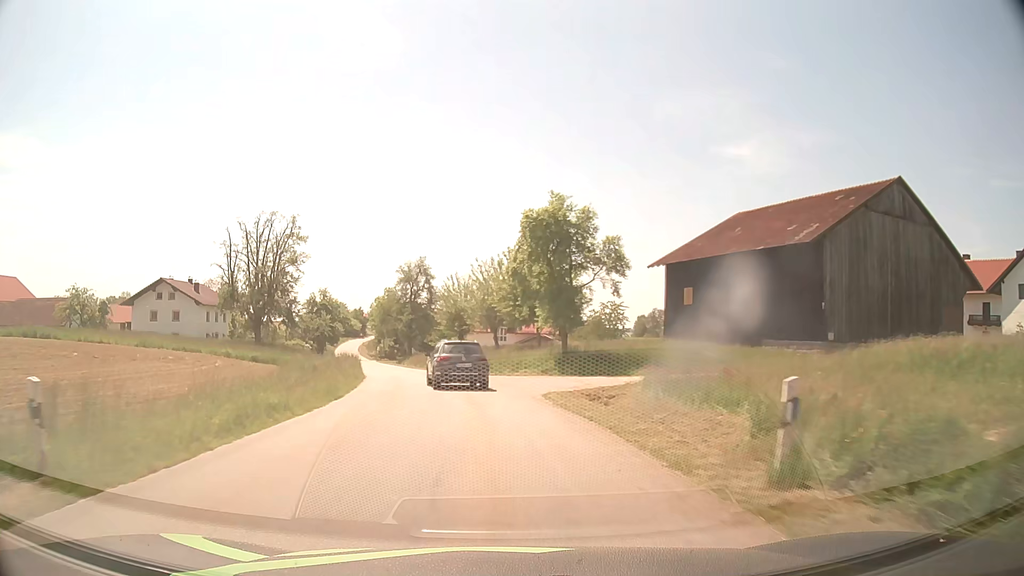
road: tertiary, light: Day
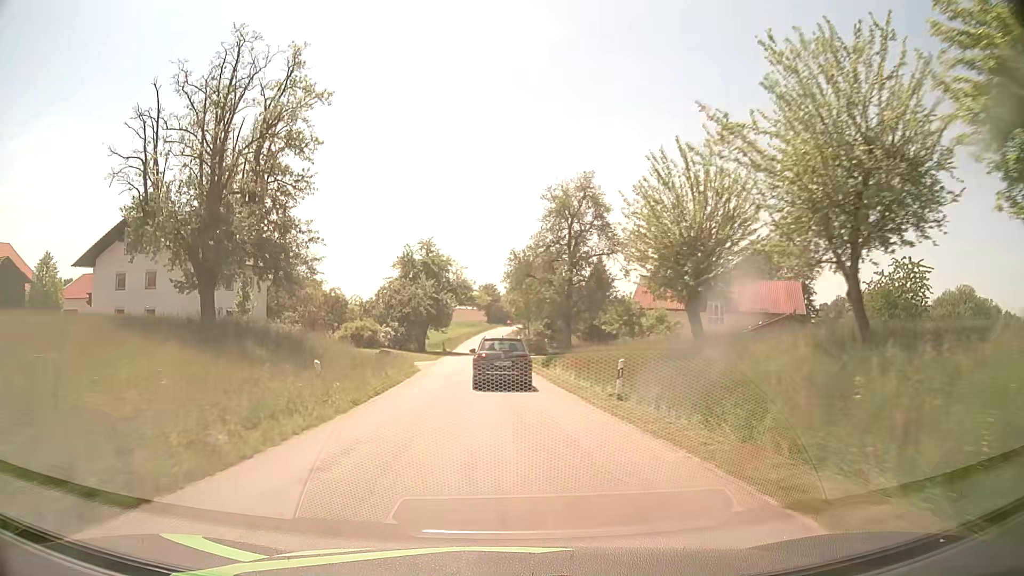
(-4.9, +39.8) m; -14°
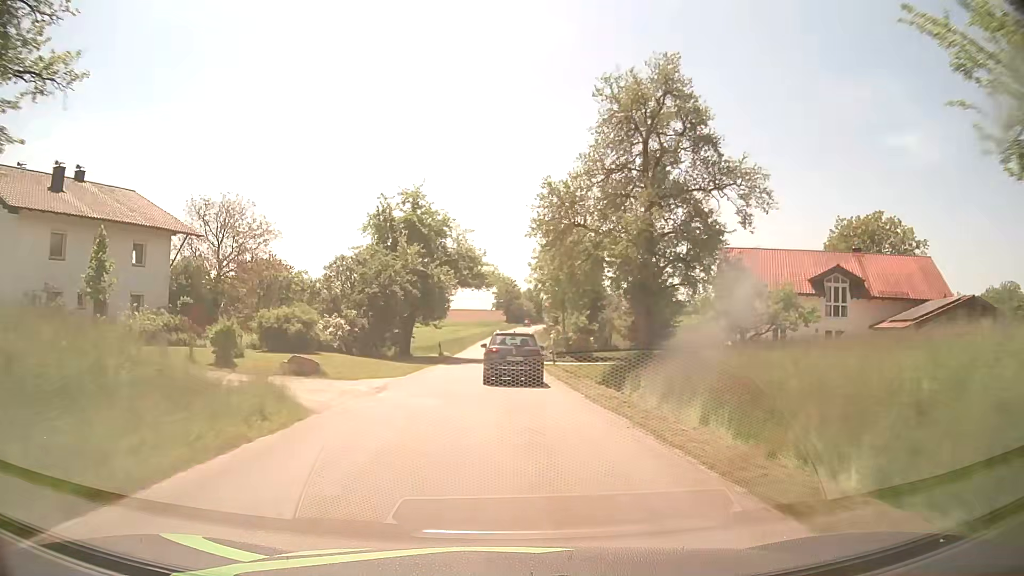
(-0.3, +21.4) m; -2°
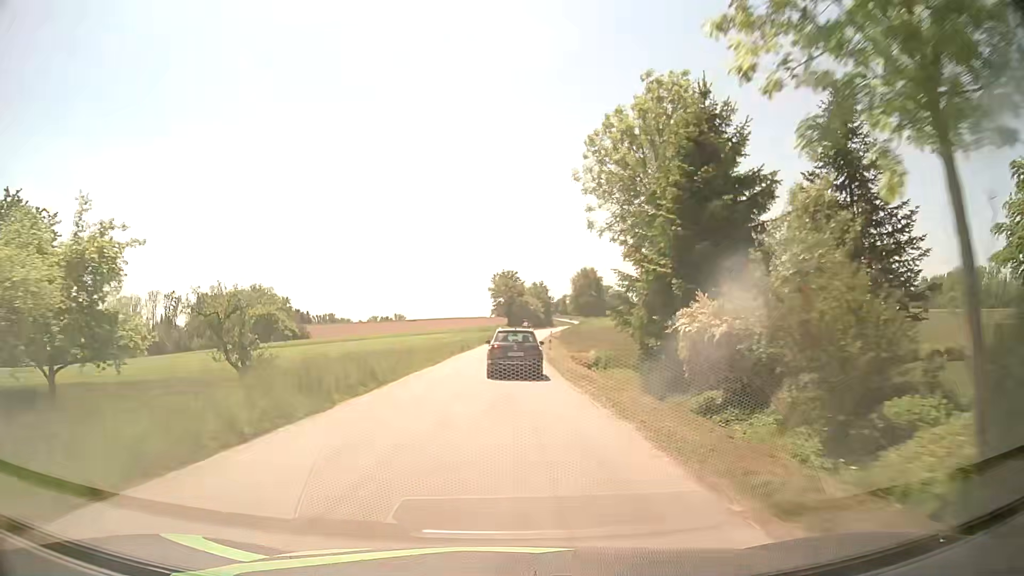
(-0.2, +43.8) m; 0°
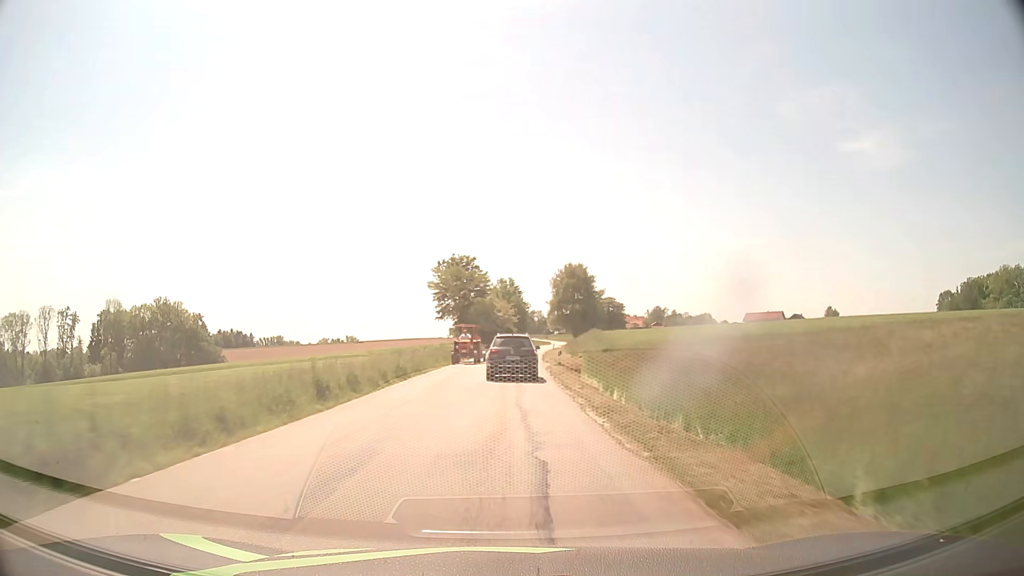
(+1.1, +58.7) m; +3°
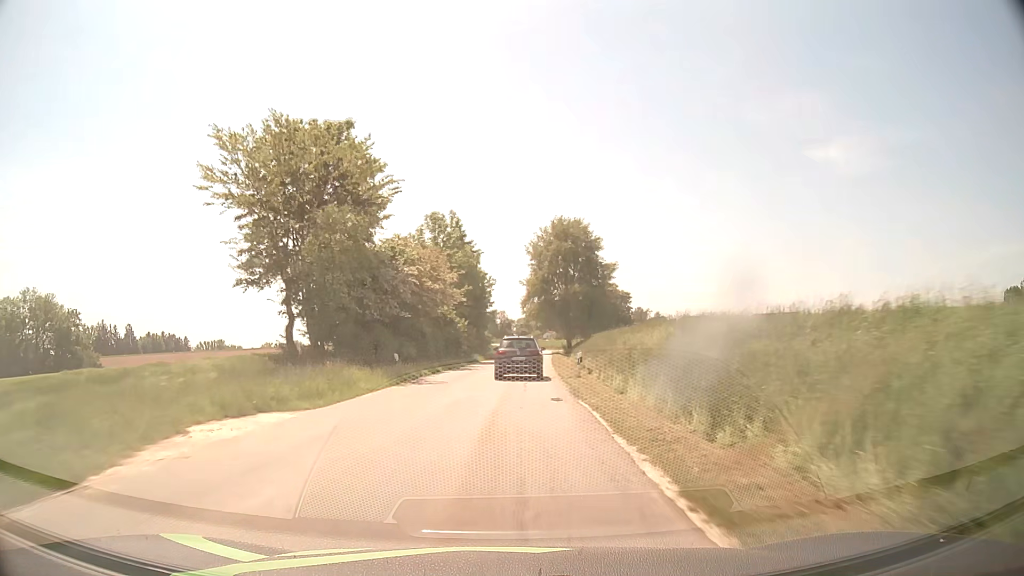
(+1.8, +61.5) m; +4°
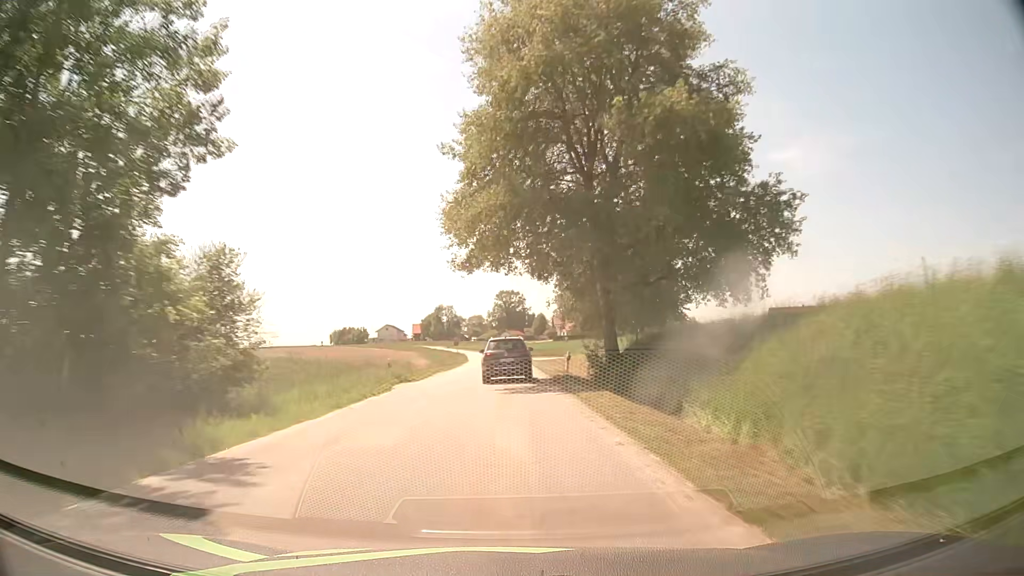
(+2.3, +64.6) m; +3°
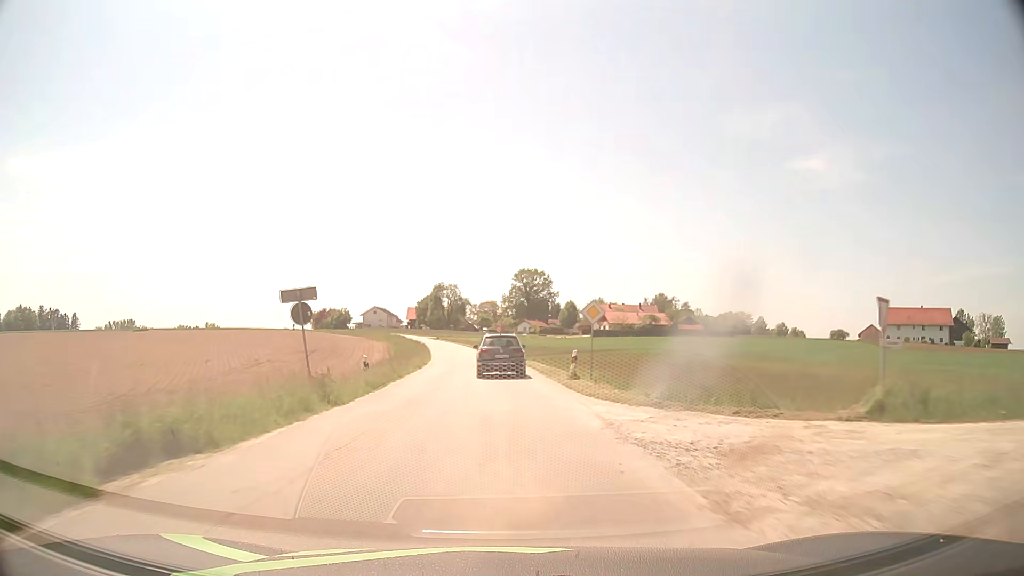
(0.0, +63.0) m; -1°
(0, +10) (0, +20) (-1, +30) (-1, +40) (-2, +50) (-3, +60) (-4, +70) (-5, +80) (-7, +90) (-9, +99) m
